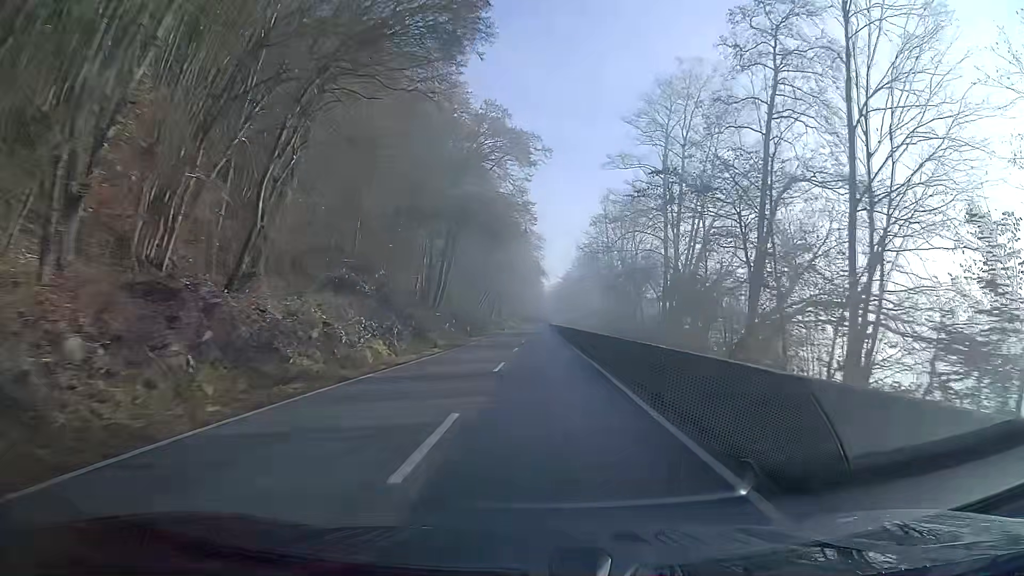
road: secondary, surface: asphalt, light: Day
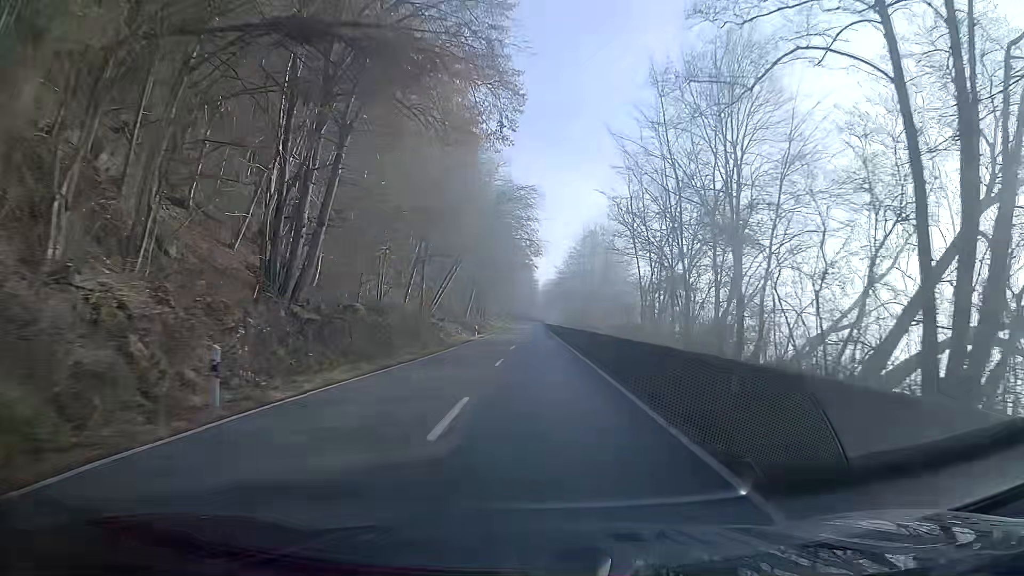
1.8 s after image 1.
(+0.1, +34.1) m; 0°
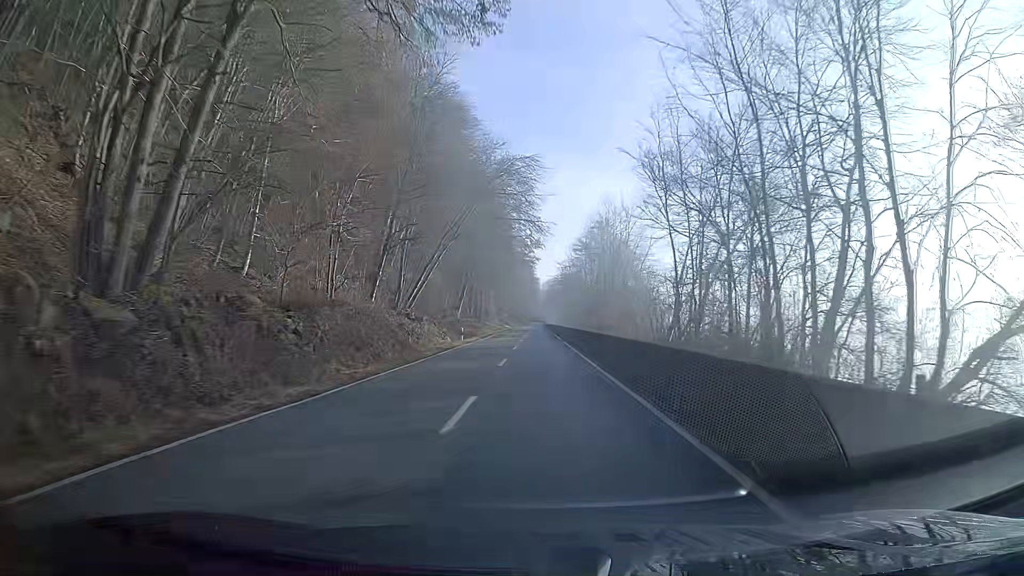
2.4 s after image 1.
(0.0, +11.5) m; 0°
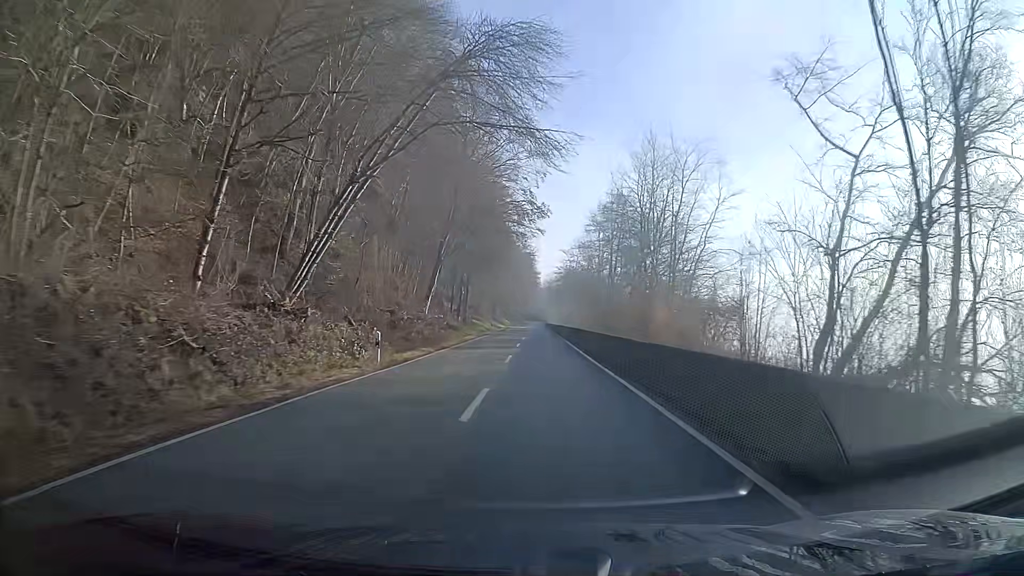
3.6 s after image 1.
(0.0, +23.3) m; 0°
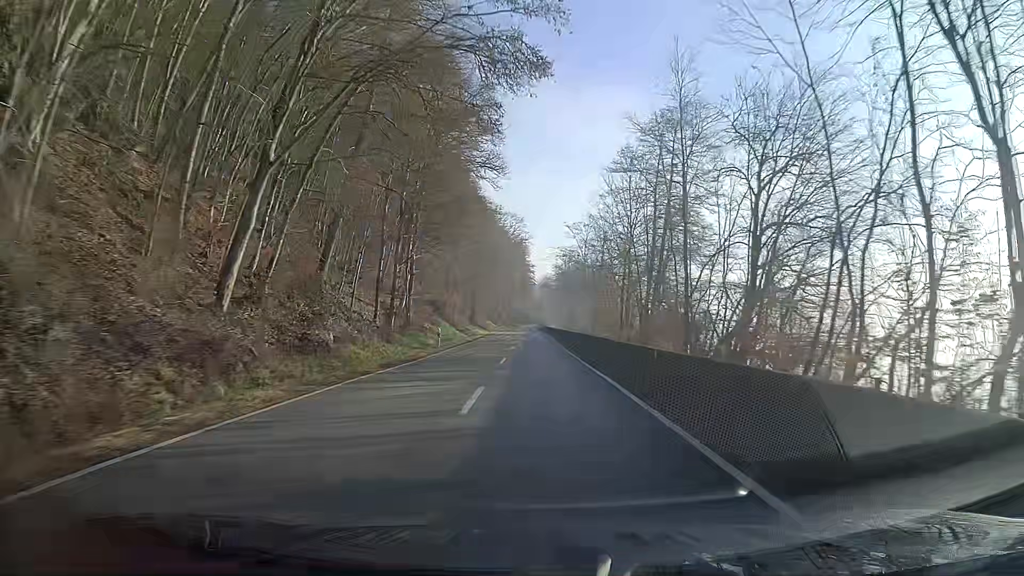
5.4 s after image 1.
(+0.2, +35.5) m; 0°
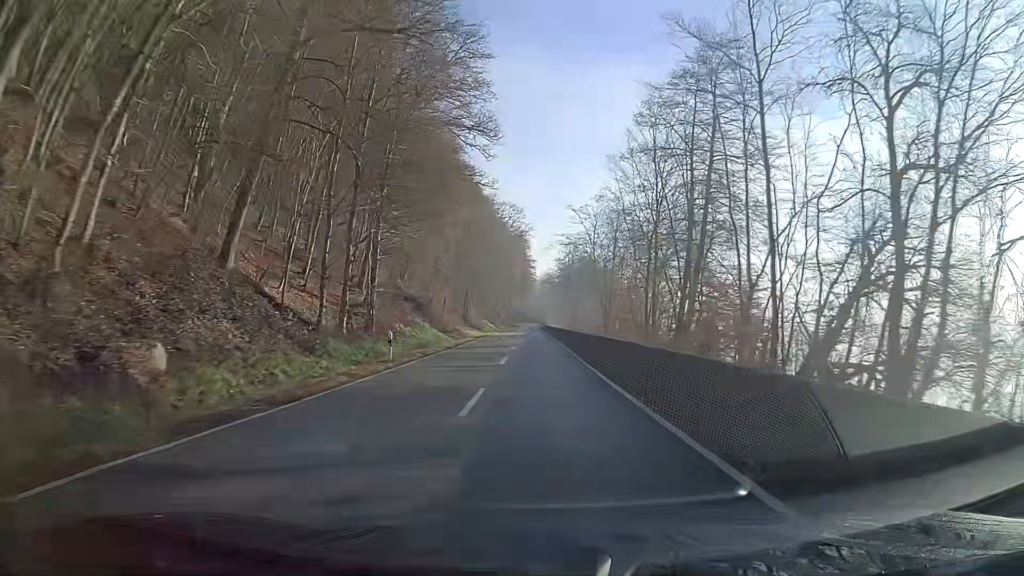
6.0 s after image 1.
(0.0, +11.9) m; 0°
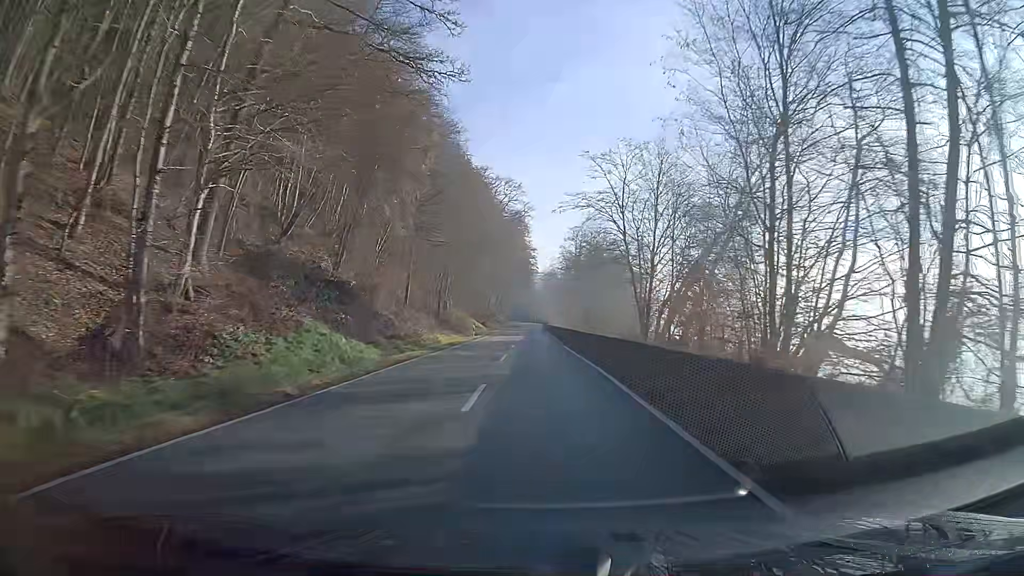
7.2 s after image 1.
(0.0, +23.9) m; 0°
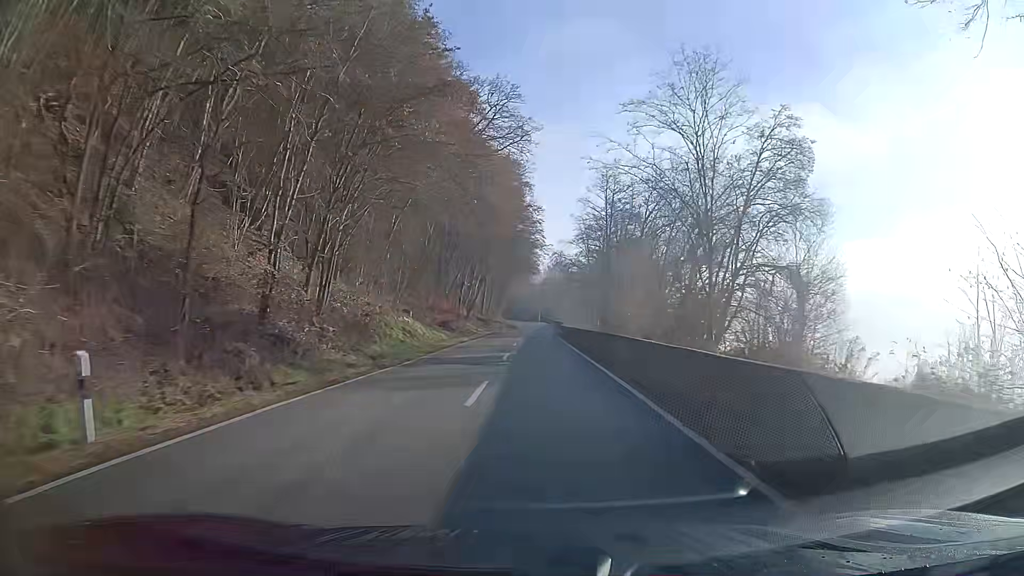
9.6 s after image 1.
(-0.2, +47.7) m; -1°
